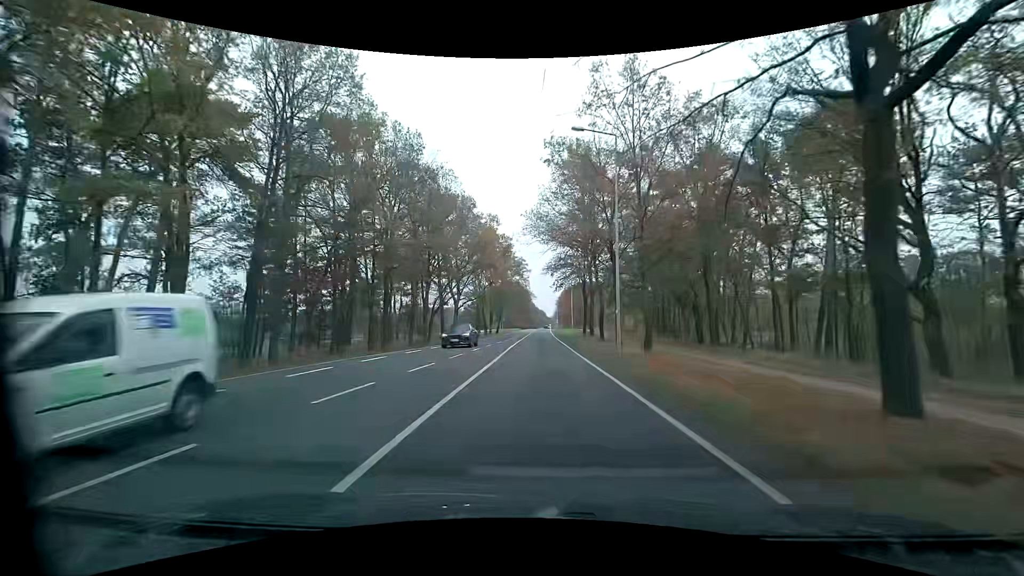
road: primary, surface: asphalt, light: Day
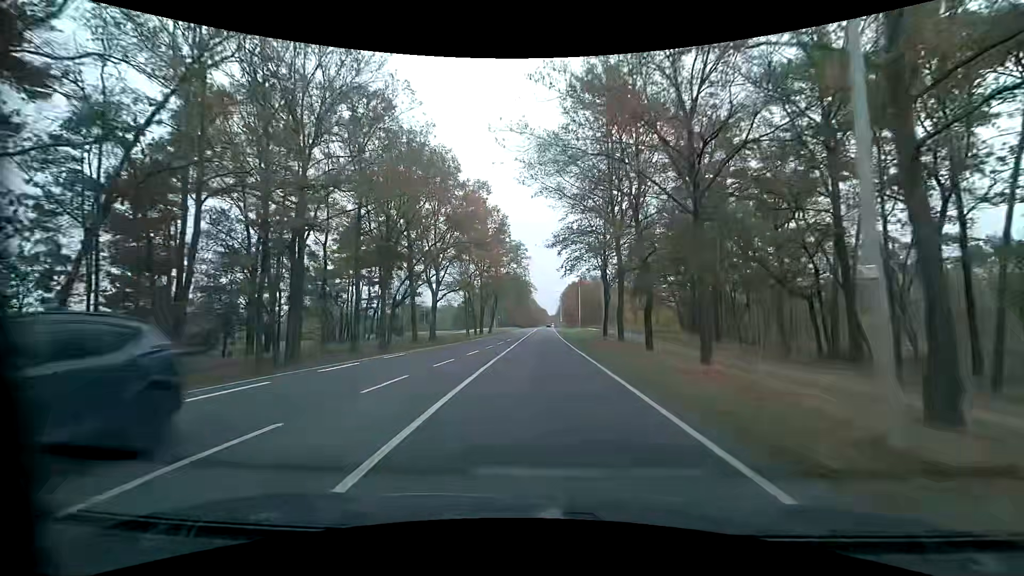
(-0.1, +17.2) m; 0°
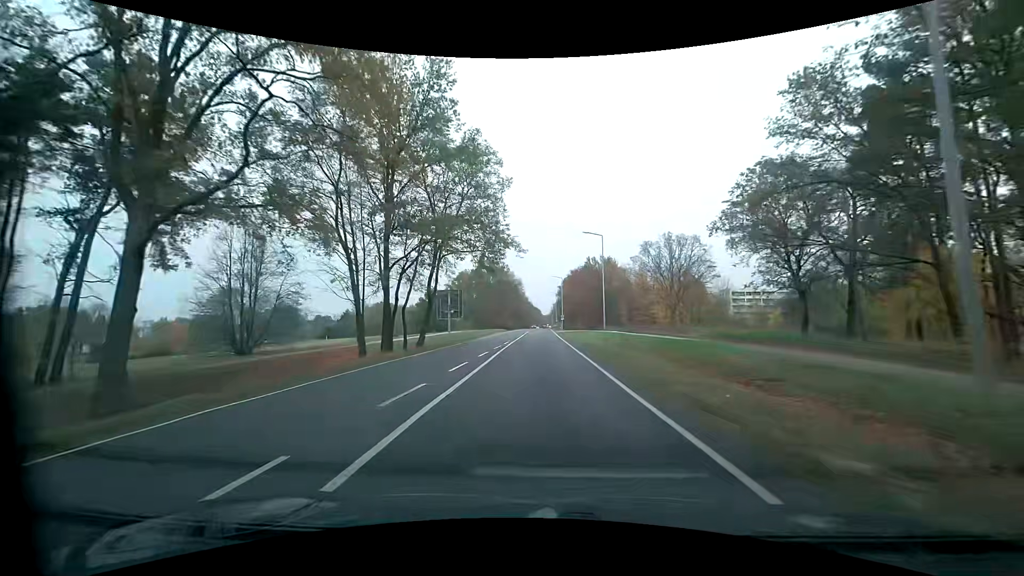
(0.0, +43.8) m; +1°
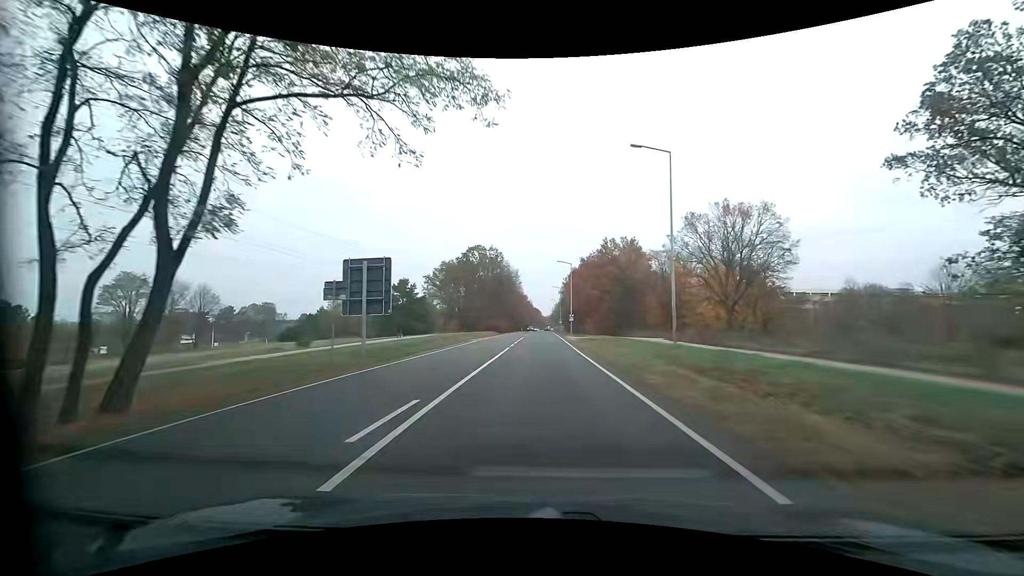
(-0.3, +26.6) m; 0°
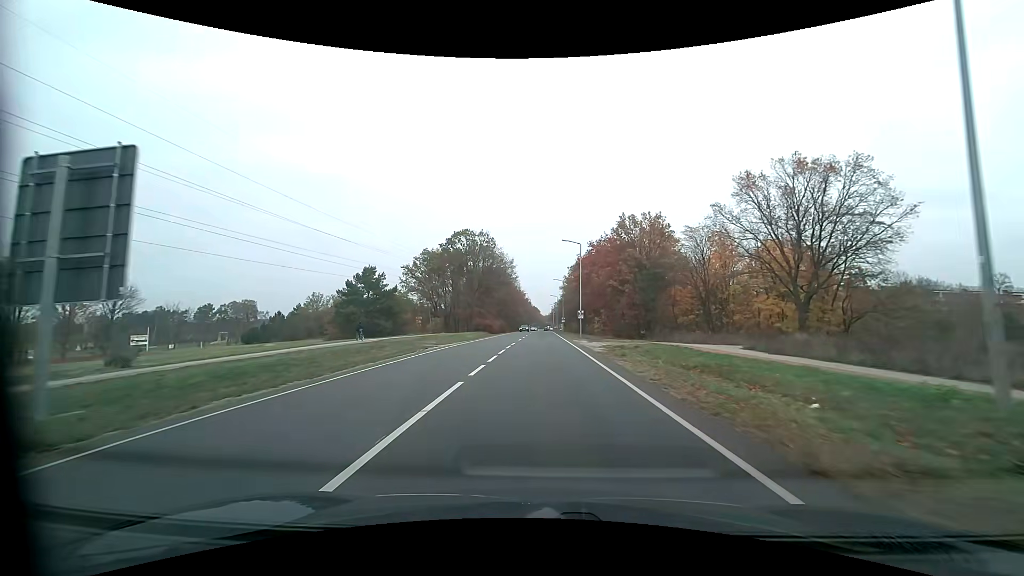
(0.0, +17.8) m; 0°
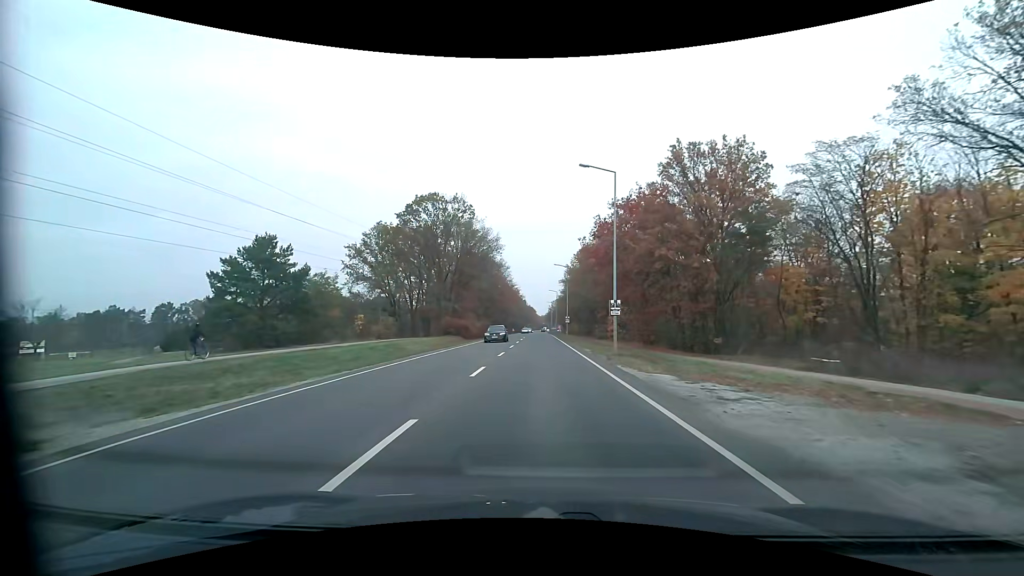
(+0.1, +26.8) m; +1°
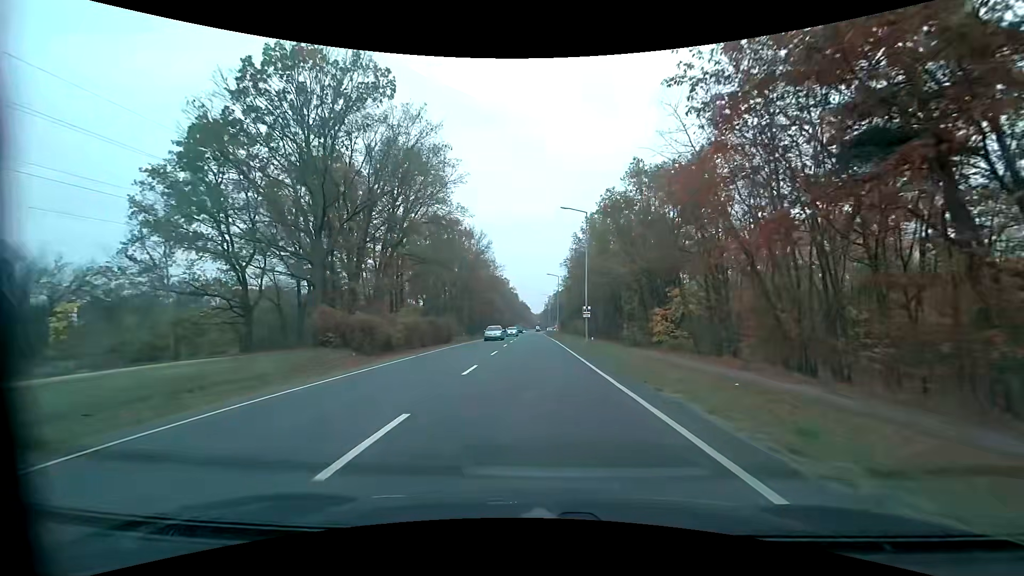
(+0.1, +36.0) m; +1°
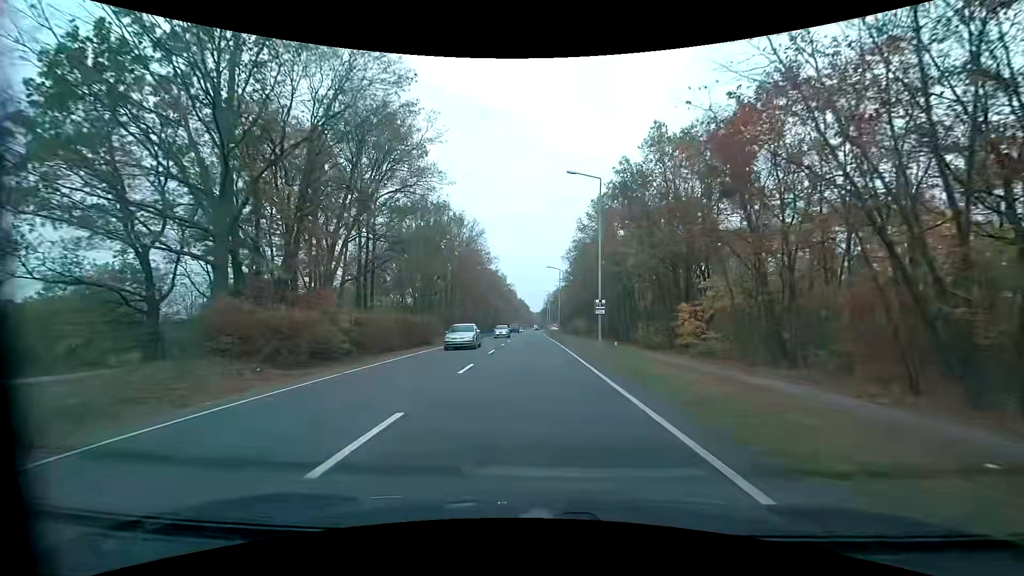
(0.0, +9.0) m; 0°
(0, +10) (0, +20) (0, +30) (0, +40) (-1, +50) (-1, +60) (-1, +70) (-1, +80) (-1, +90) (-1, +100) m
